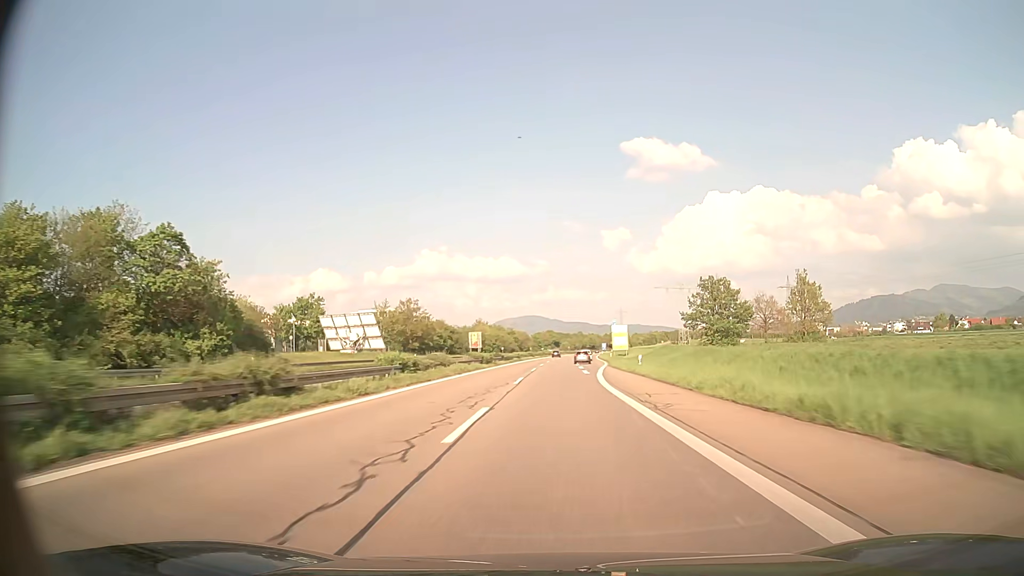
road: trunk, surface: asphalt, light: Day
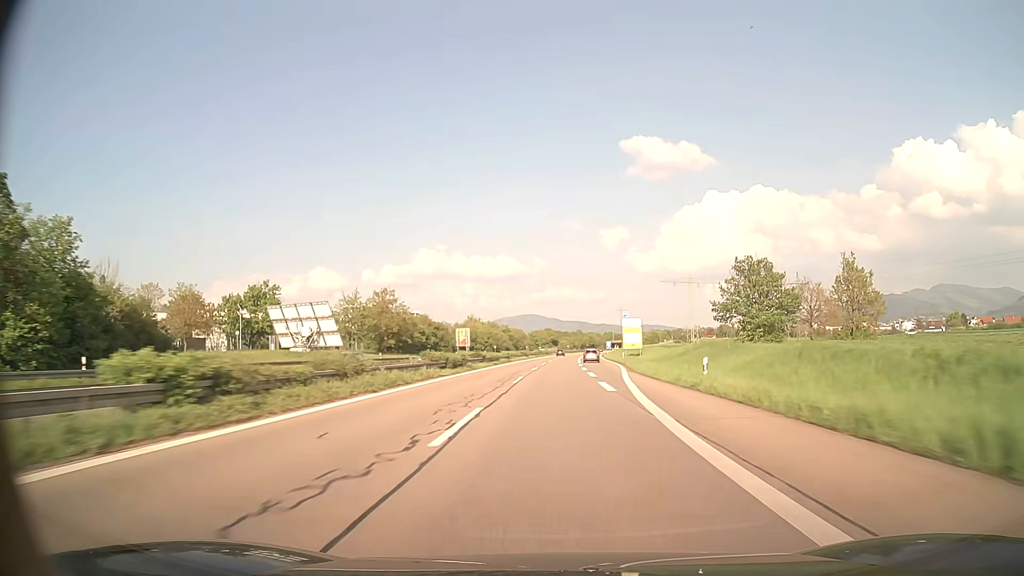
(0.0, +18.5) m; 0°
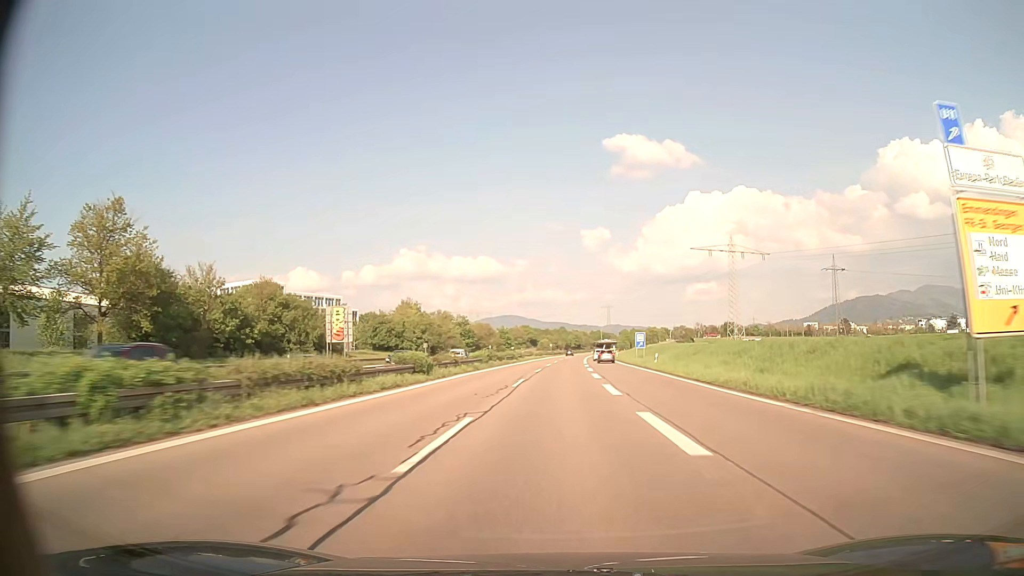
(+0.9, +74.1) m; +2°
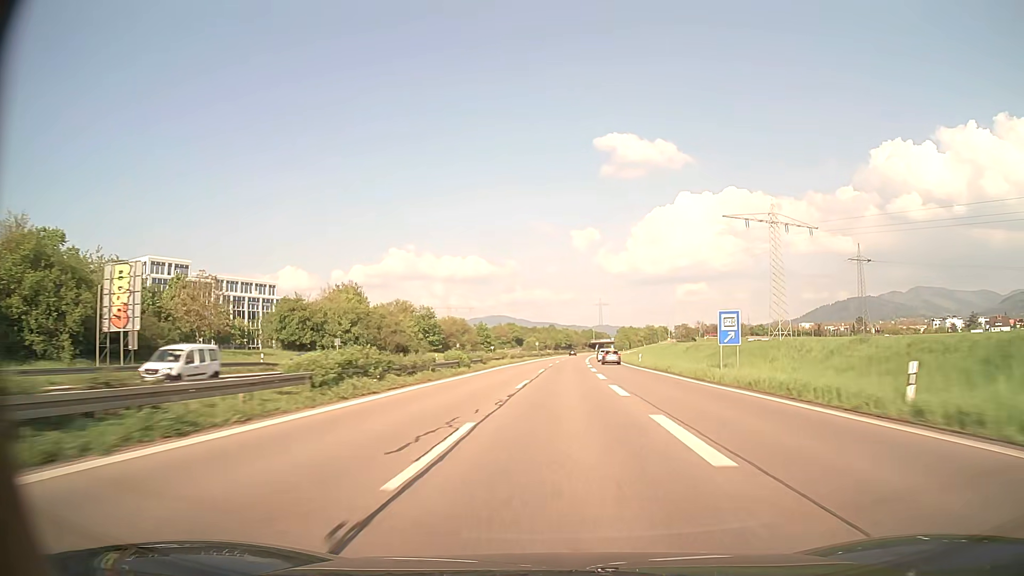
(+0.4, +37.0) m; +1°
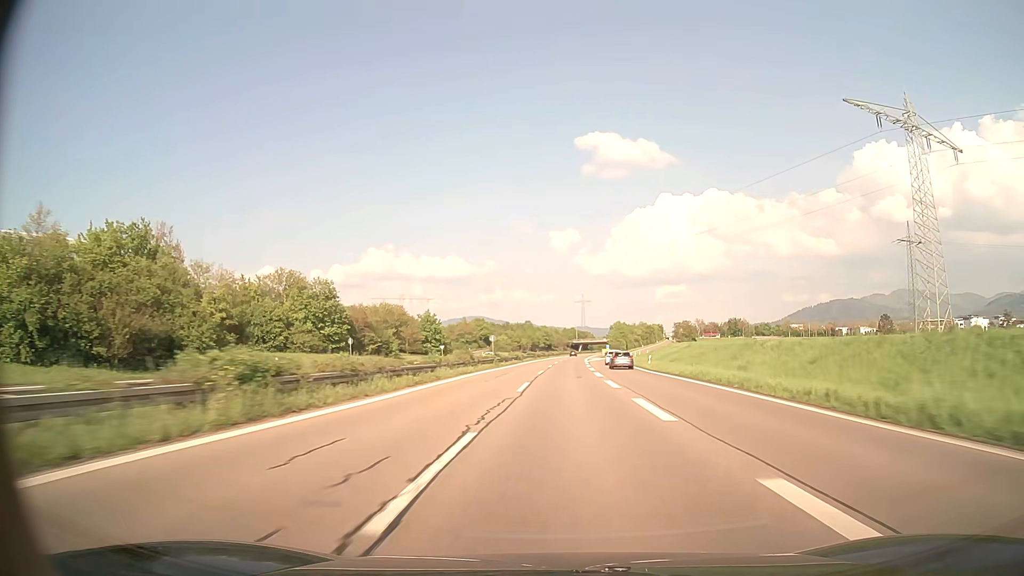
(+0.7, +55.5) m; +2°
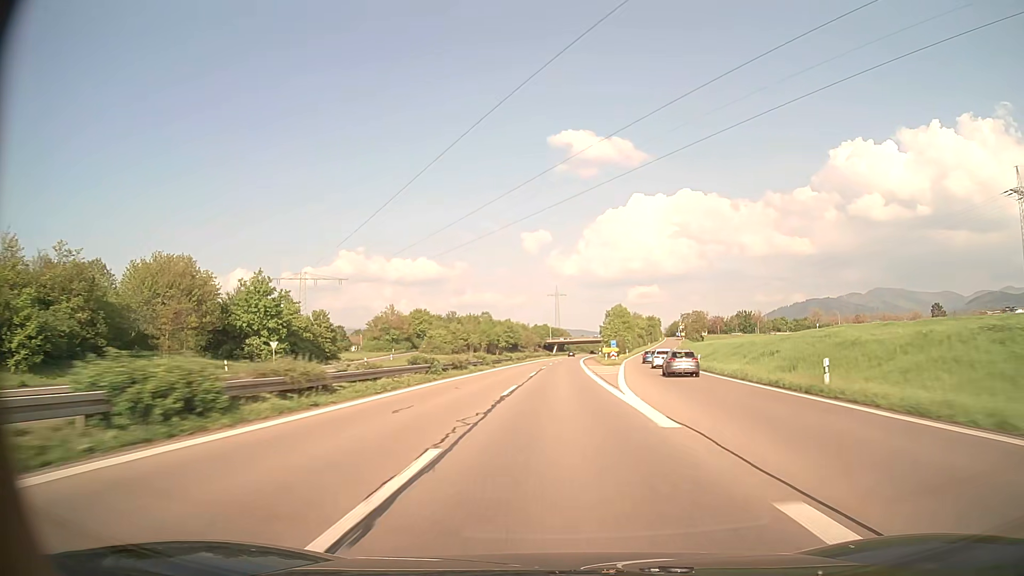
(+1.6, +74.1) m; +2°
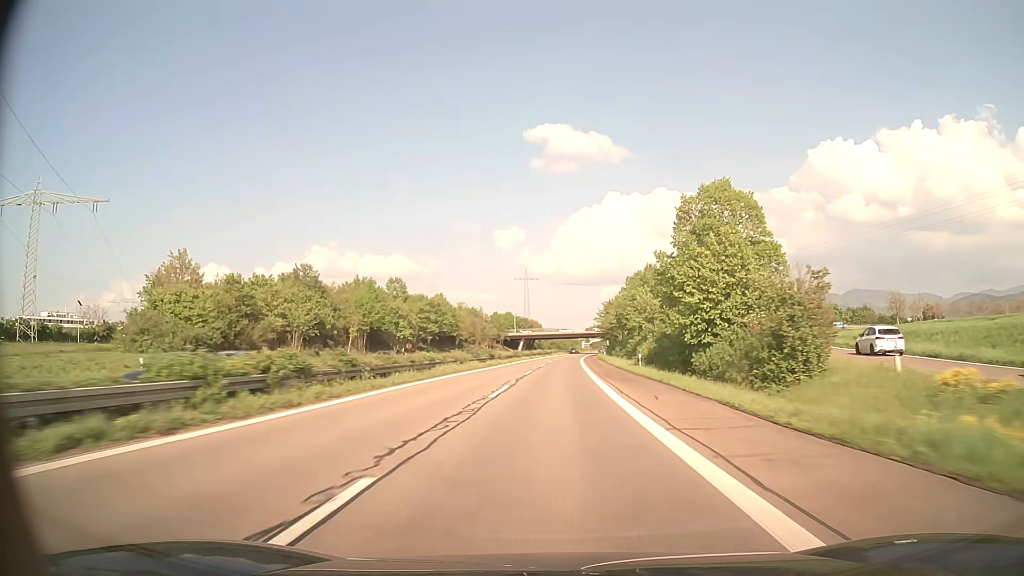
(+1.9, +92.7) m; +2°
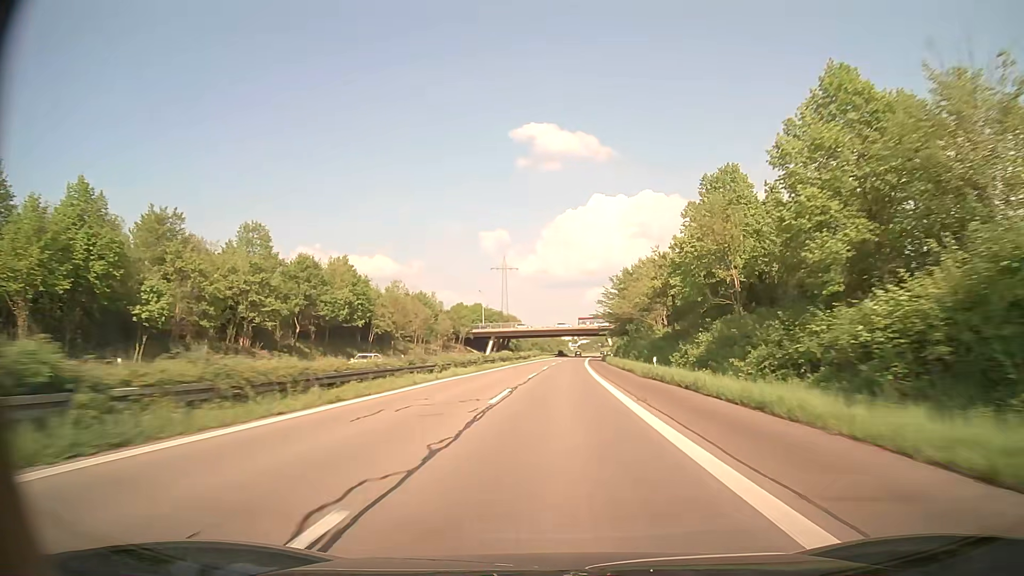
(+0.6, +55.7) m; +1°
(0, +10) (0, +20) (0, +30) (0, +40) (+1, +50) (+1, +60) (+1, +70) (+2, +80) (+2, +90) (+3, +100) m
